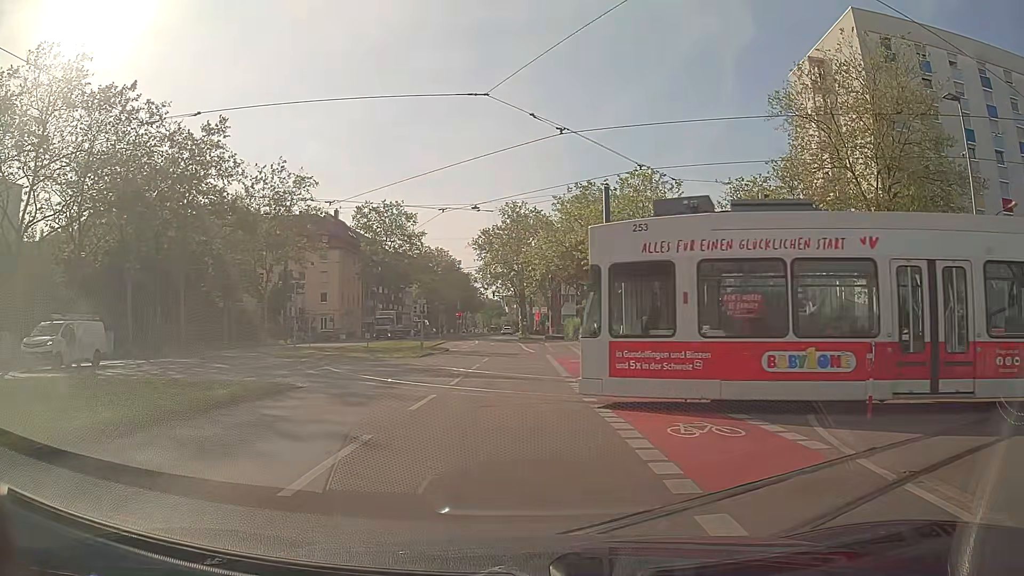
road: secondary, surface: asphalt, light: Day
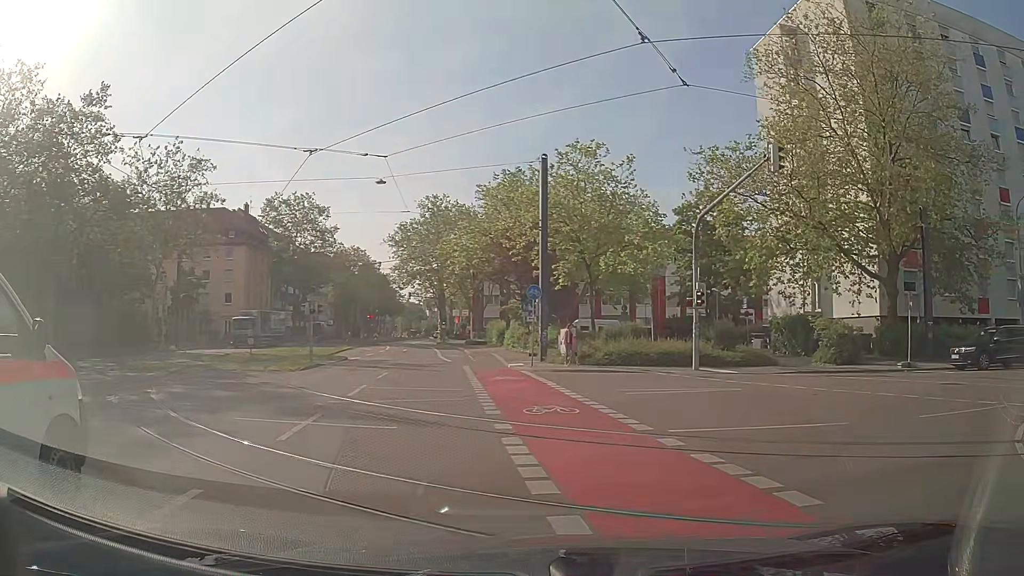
(+0.1, +8.4) m; +8°
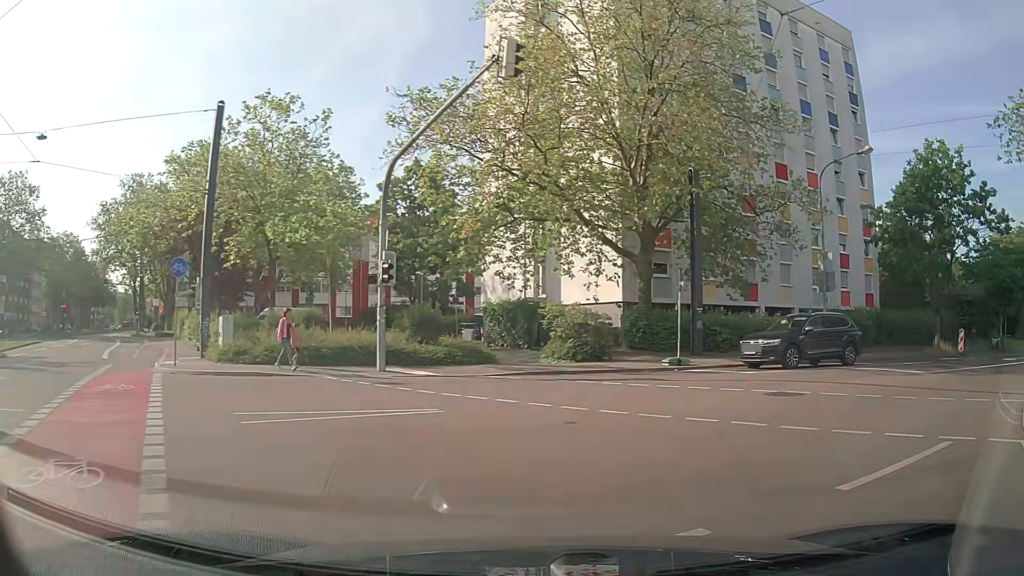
(+1.4, +6.5) m; +24°
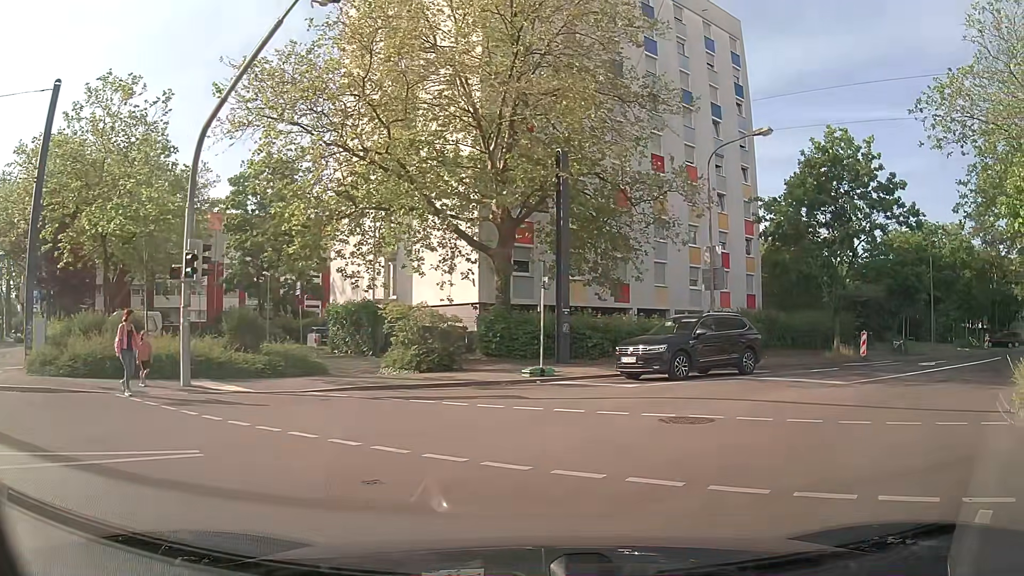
(+0.3, +3.2) m; +11°
(+3, +9) (+10, +16) (+18, +23) (+26, +29) (+33, +35) (+41, +42) (+48, +49) (+56, +55) (+63, +62) (+71, +69) m
